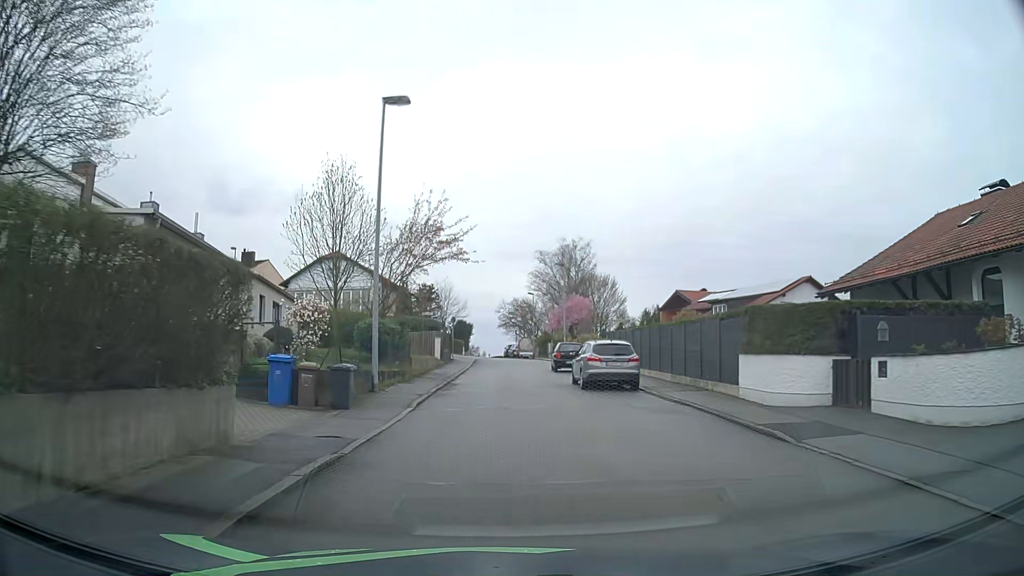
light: Day
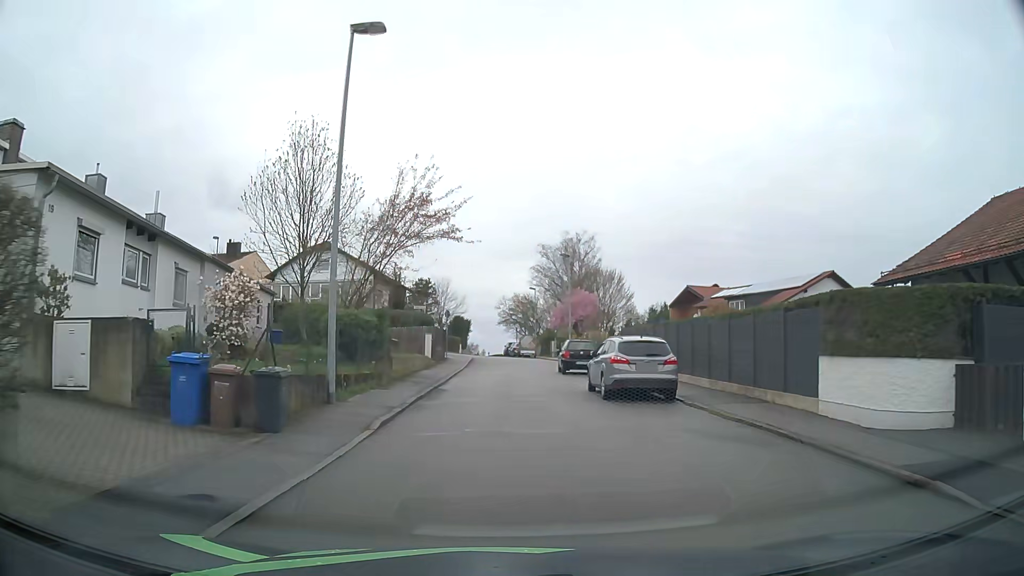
(0.0, +4.5) m; +1°
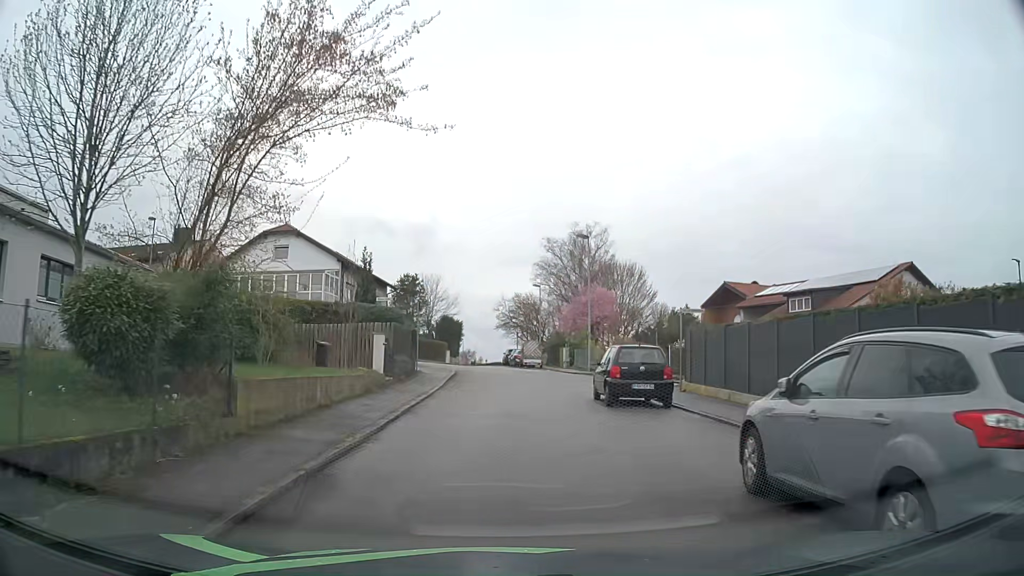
(-0.2, +12.5) m; -1°
